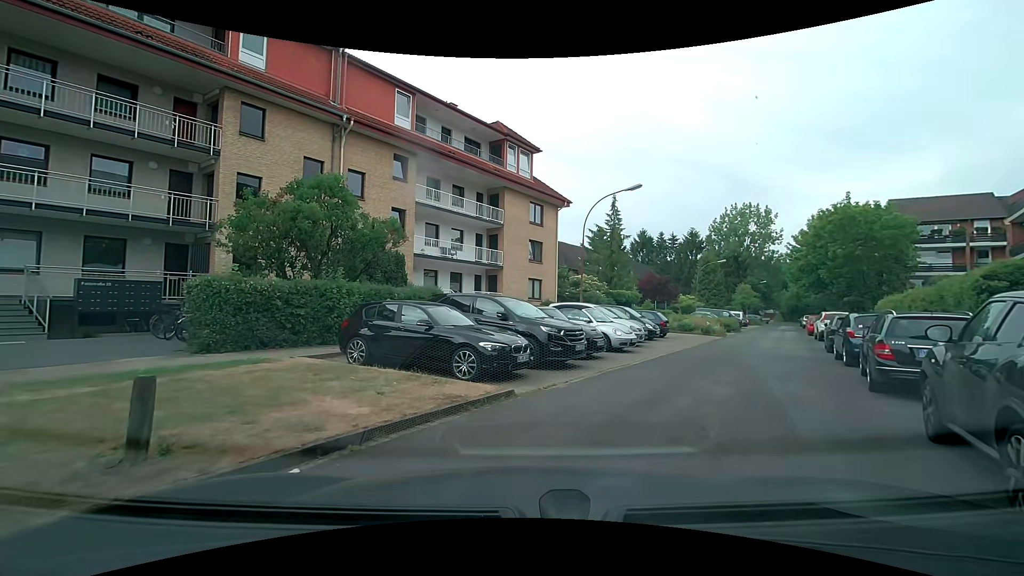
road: residential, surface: asphalt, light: Day
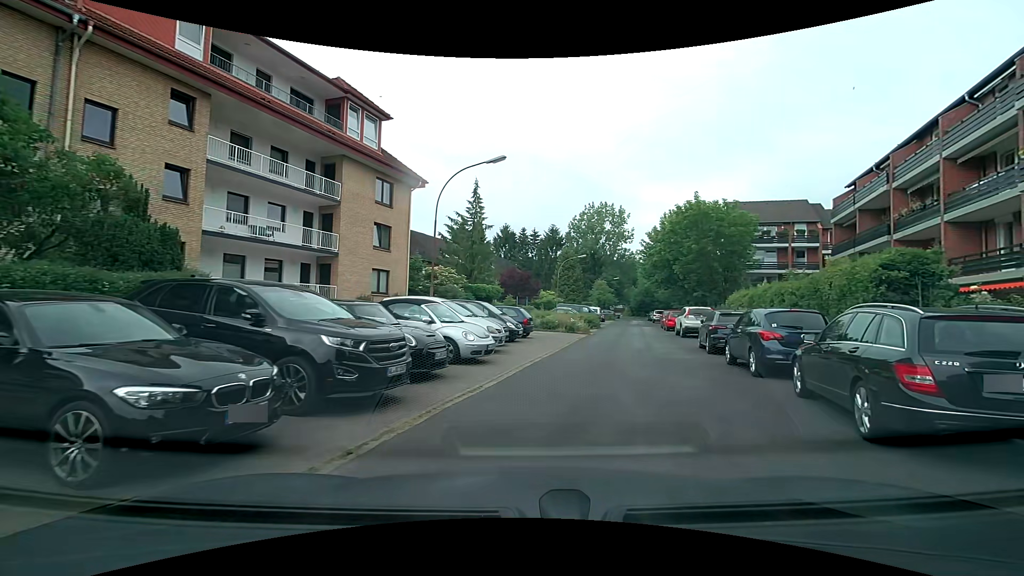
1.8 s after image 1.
(+0.6, +5.0) m; +14°
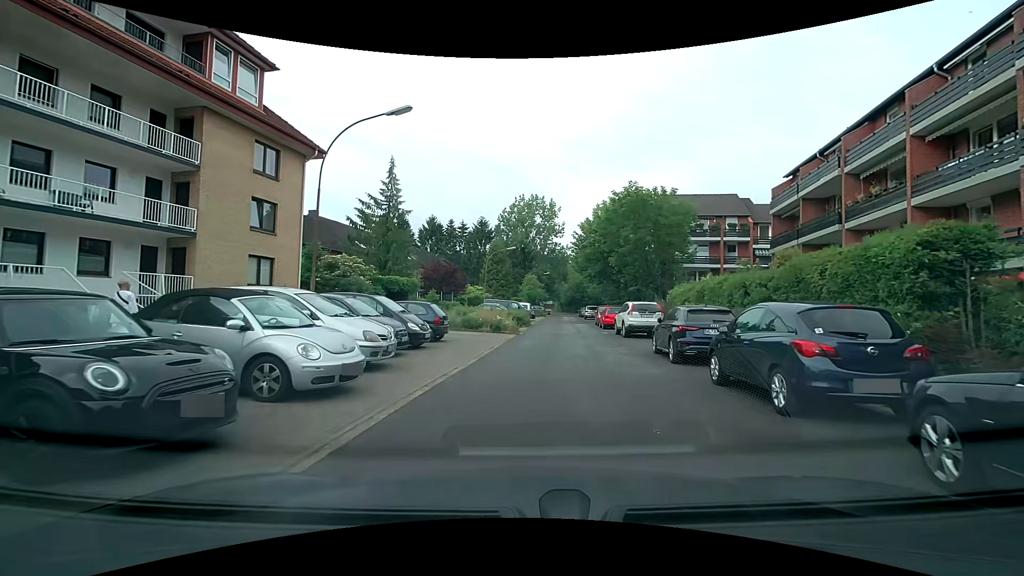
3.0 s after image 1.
(+0.5, +4.8) m; +10°
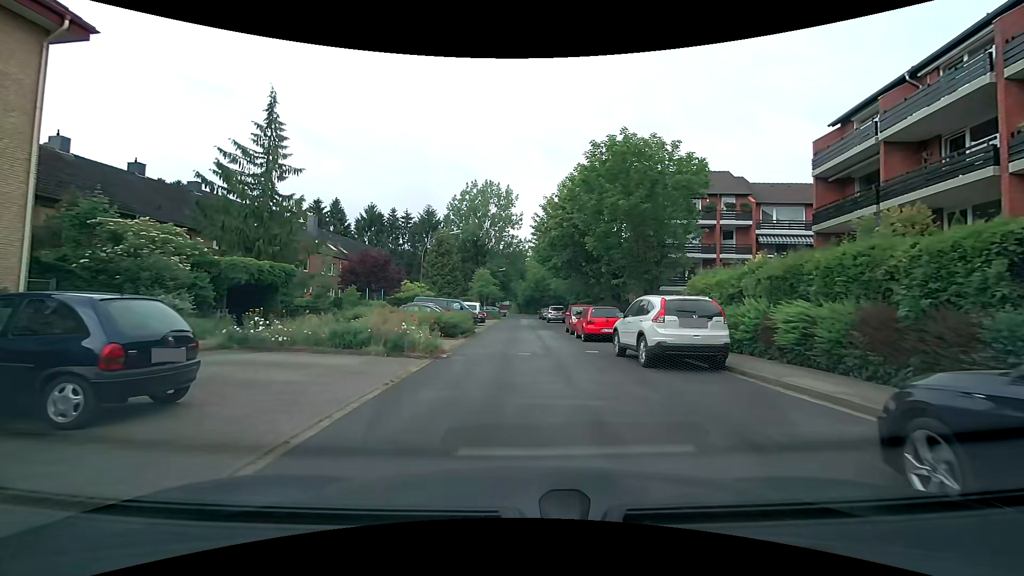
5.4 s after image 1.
(+0.6, +12.0) m; +5°
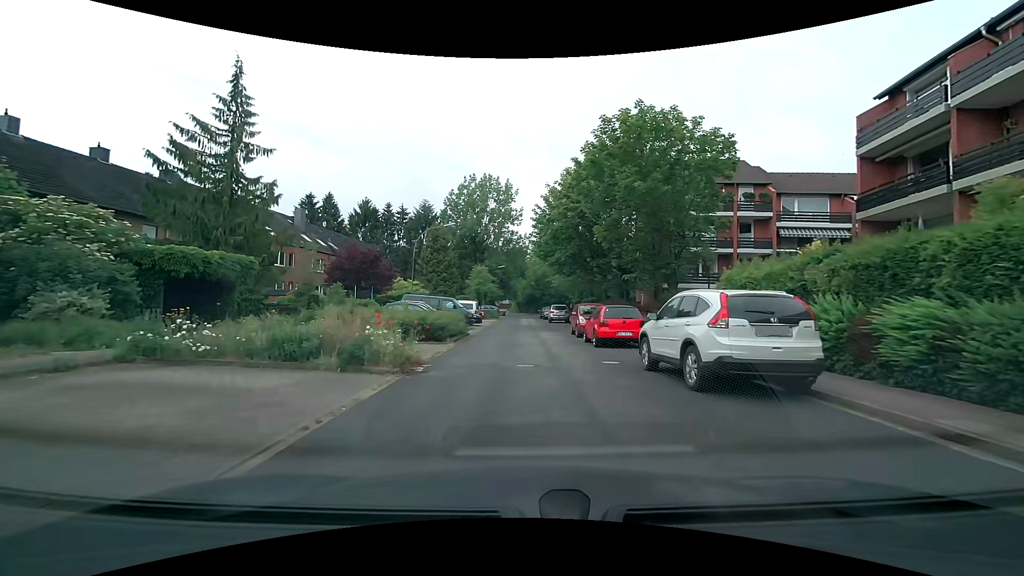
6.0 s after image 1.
(-0.1, +3.4) m; -1°
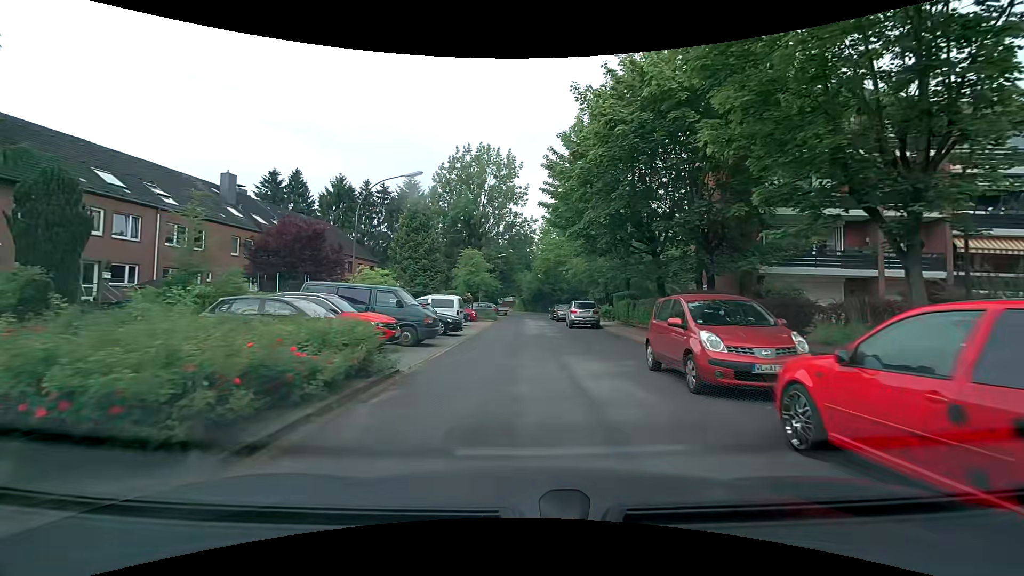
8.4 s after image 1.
(-0.1, +14.9) m; -1°
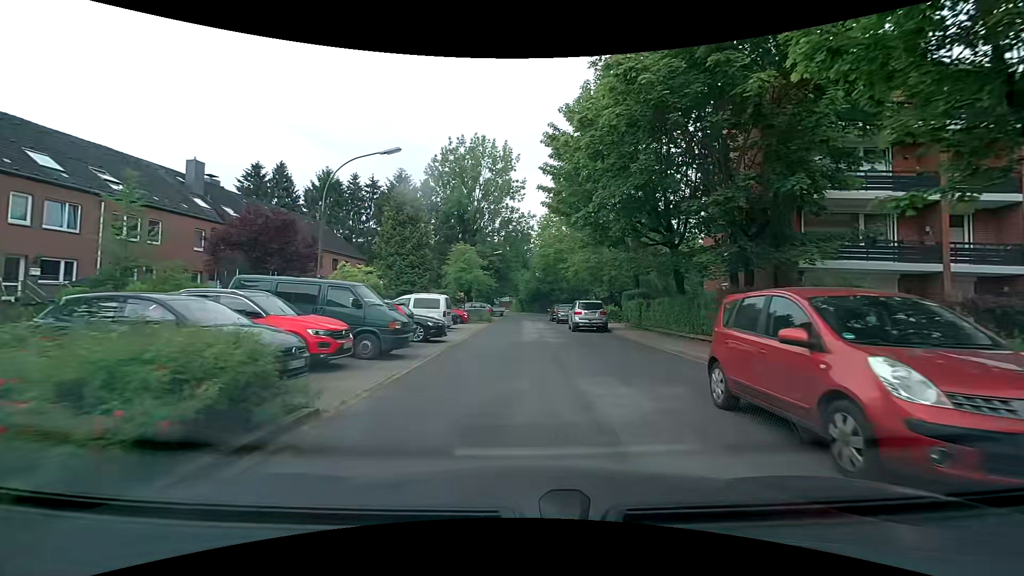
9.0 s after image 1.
(+0.1, +3.8) m; +1°
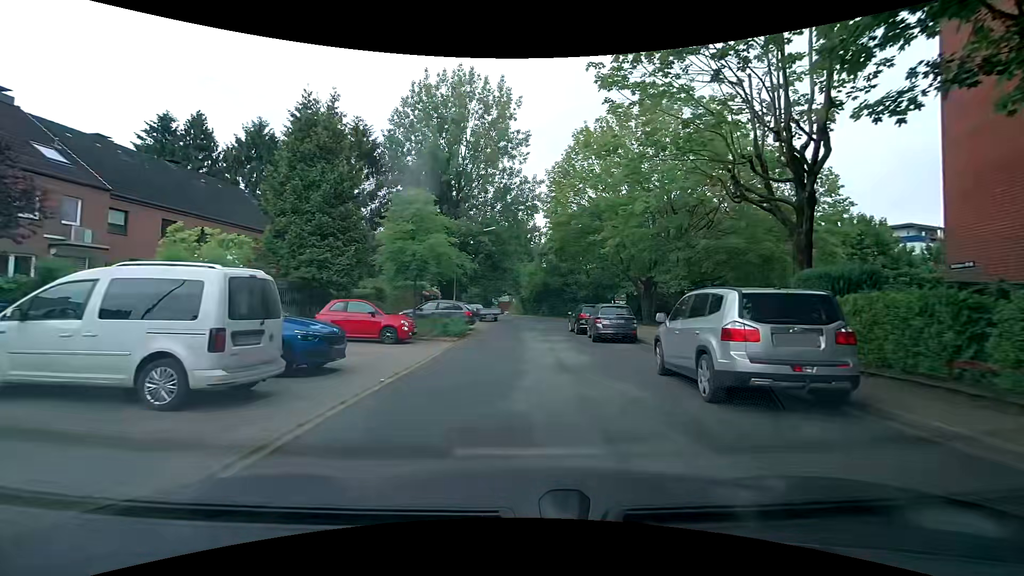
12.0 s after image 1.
(0.0, +18.7) m; -1°
